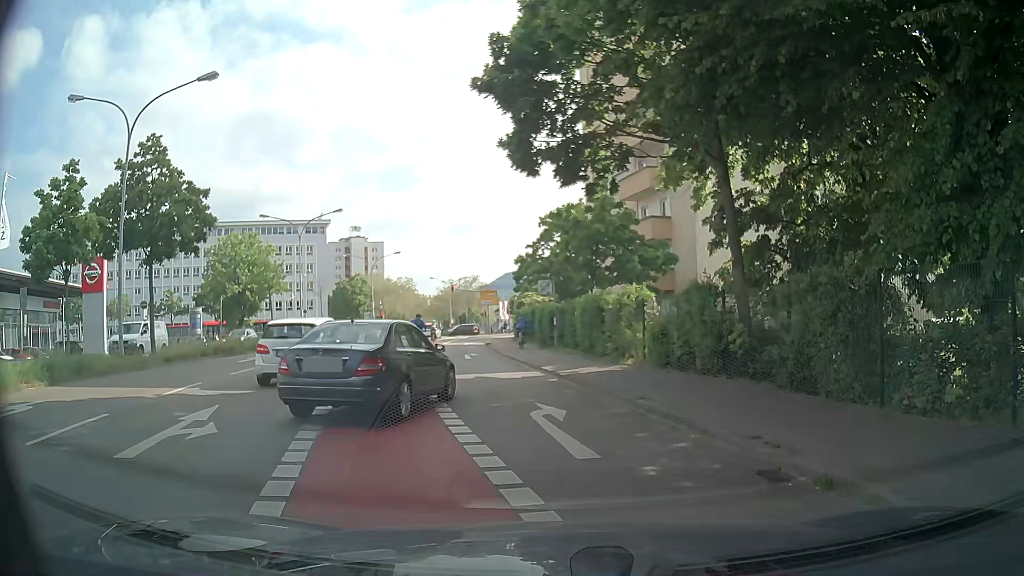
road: secondary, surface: asphalt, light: Day
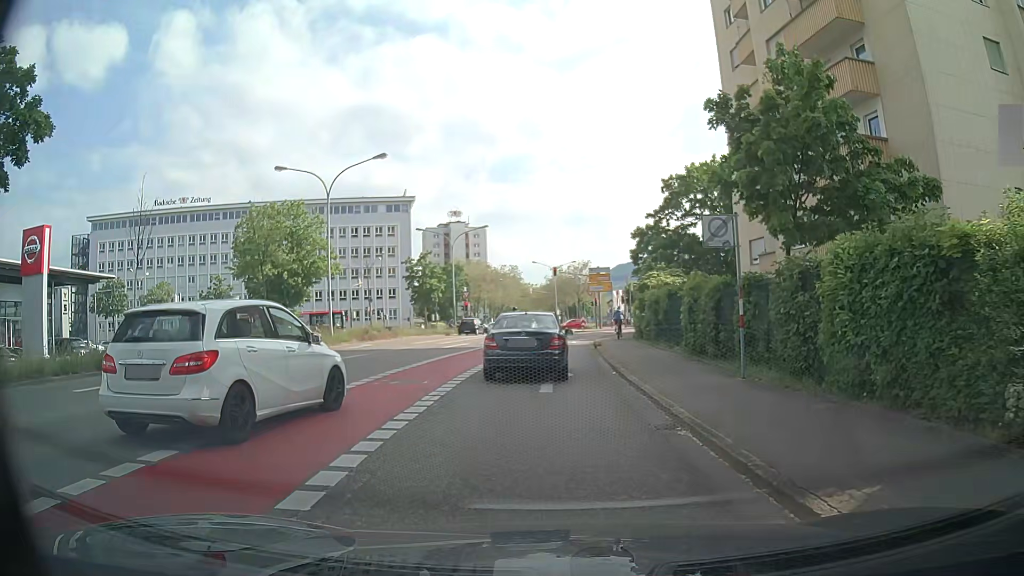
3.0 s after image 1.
(-0.4, +15.3) m; -7°
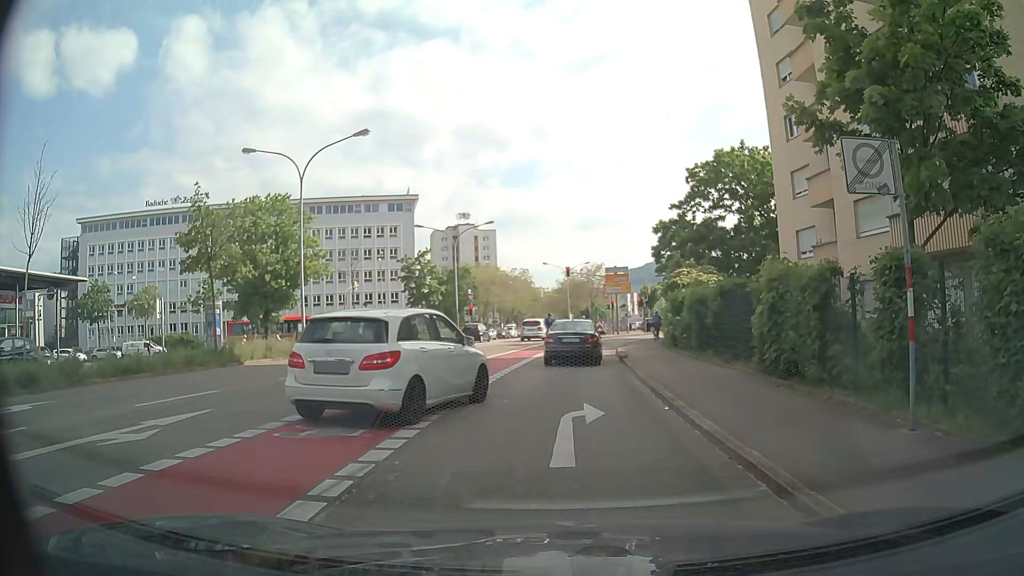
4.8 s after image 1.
(-0.1, +5.7) m; 0°
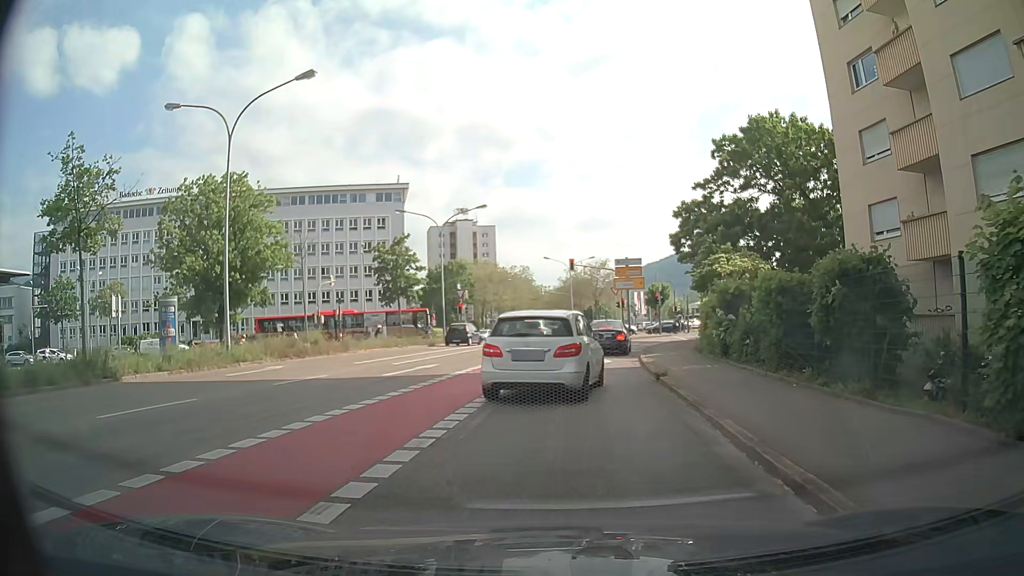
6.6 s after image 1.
(-0.2, +8.0) m; -1°
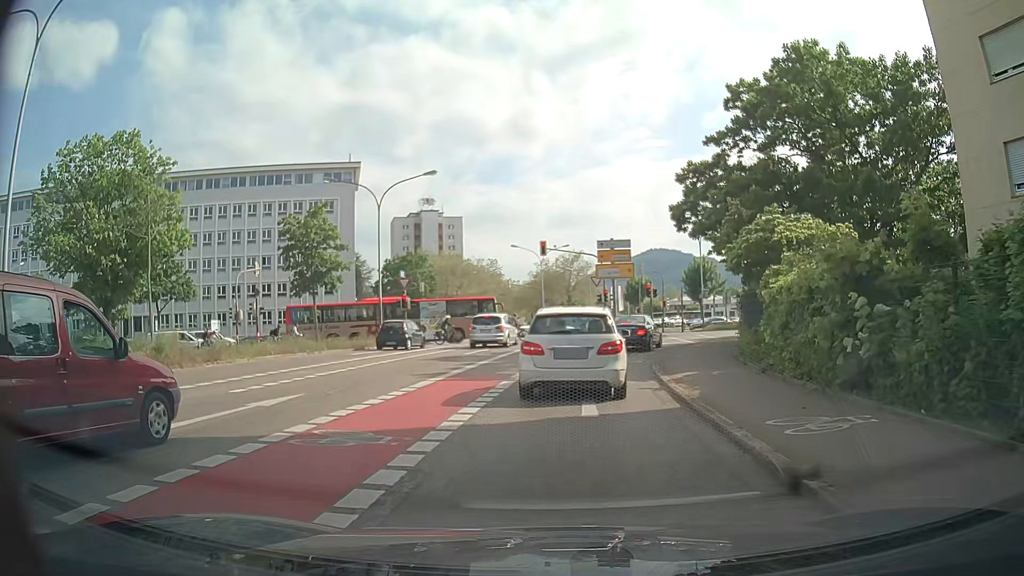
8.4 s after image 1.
(+0.1, +10.2) m; +2°
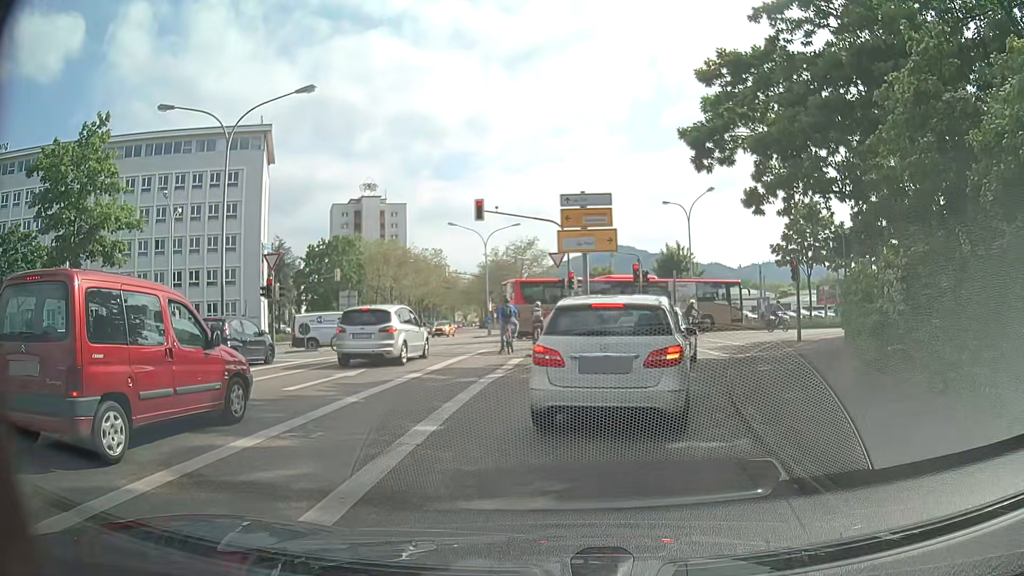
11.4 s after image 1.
(+0.3, +13.8) m; +4°
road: secondary_link
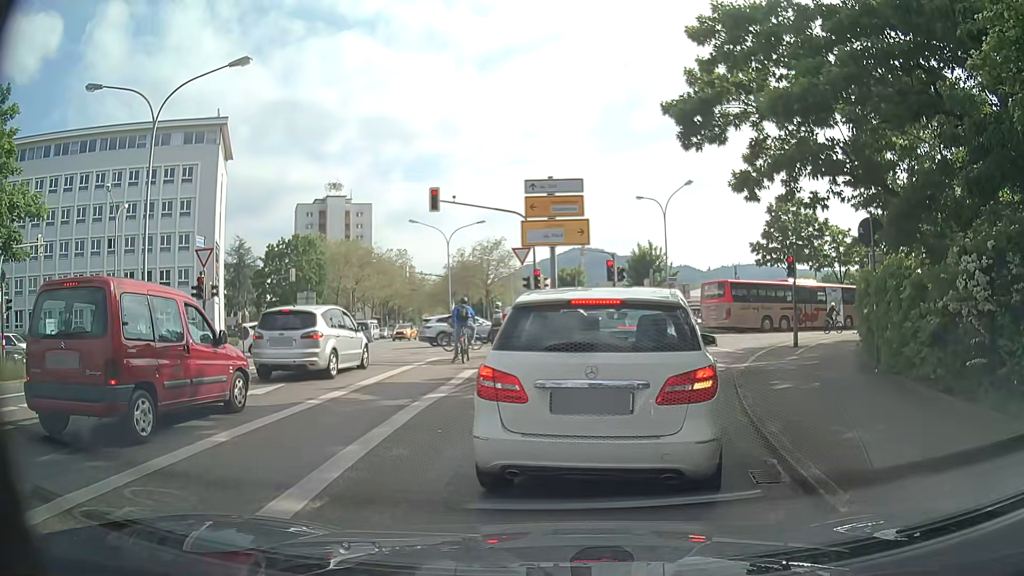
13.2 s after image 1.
(+0.1, +3.0) m; +5°
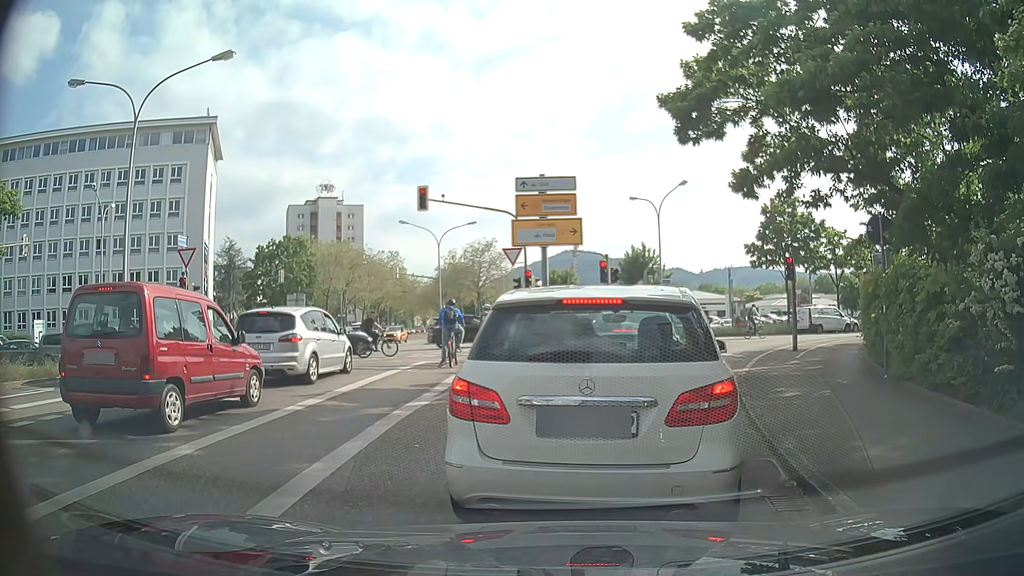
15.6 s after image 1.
(0.0, +0.8) m; 0°
